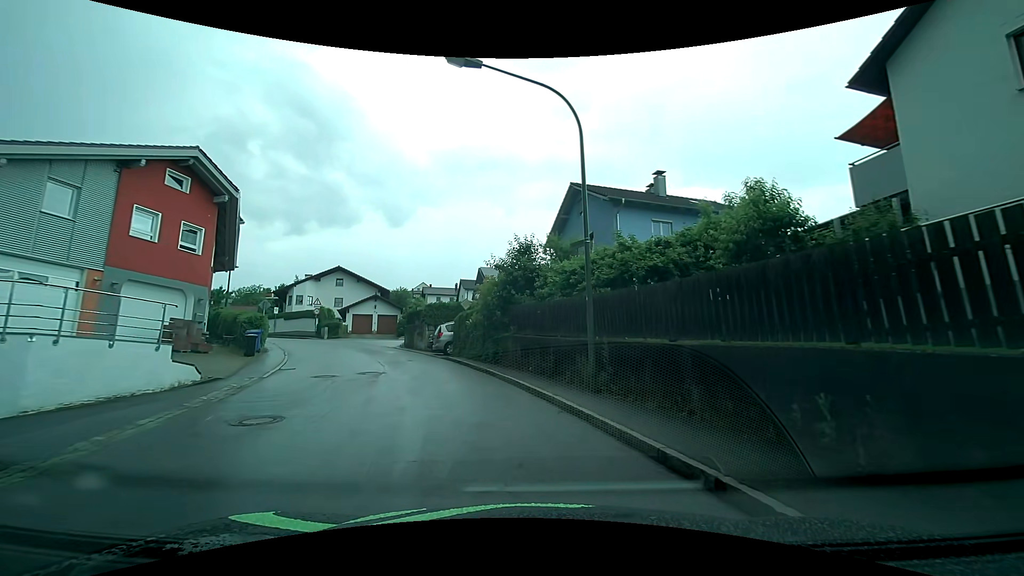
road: residential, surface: asphalt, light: Day
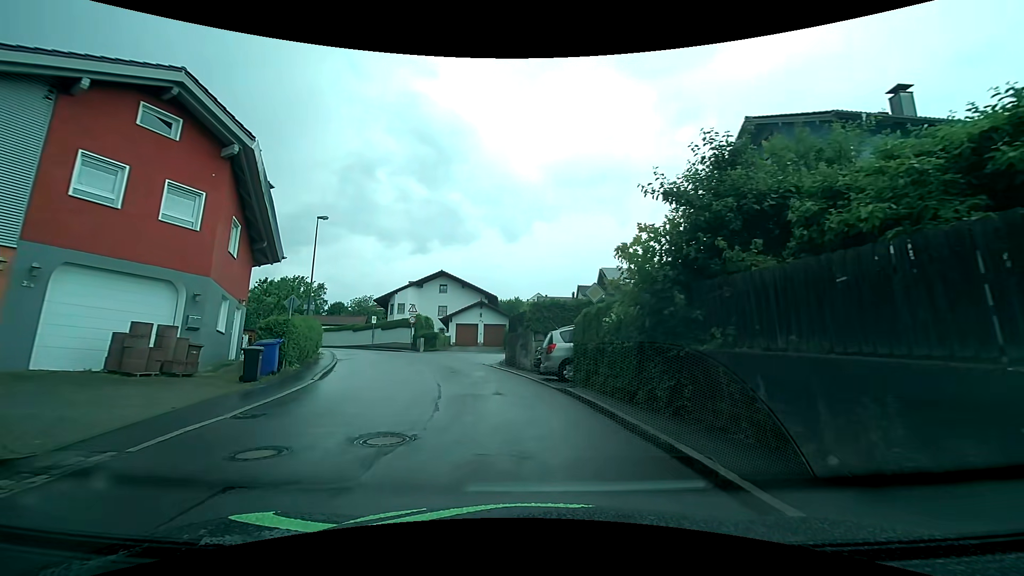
(-1.3, +9.9) m; -15°
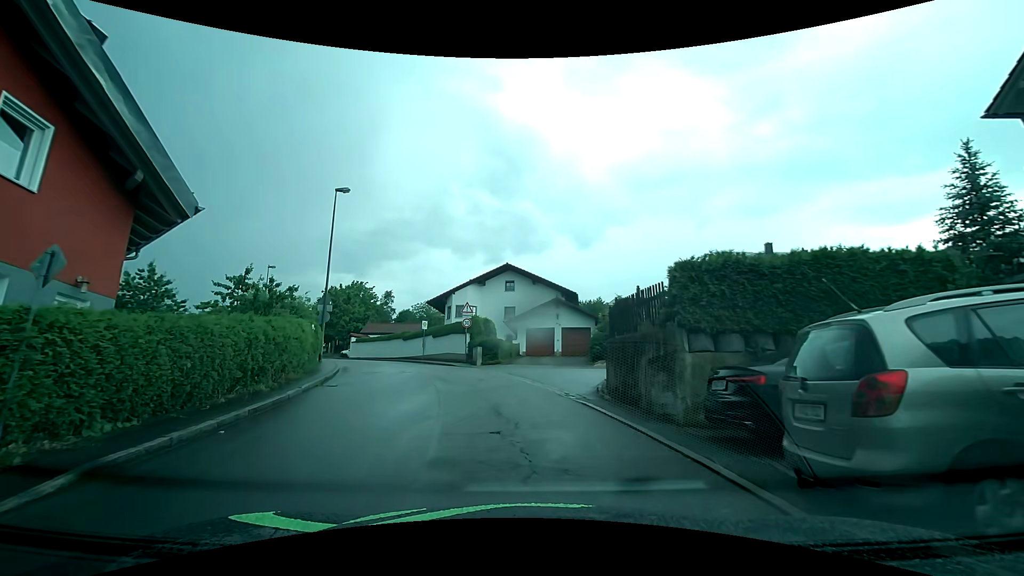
(-0.8, +11.3) m; -8°
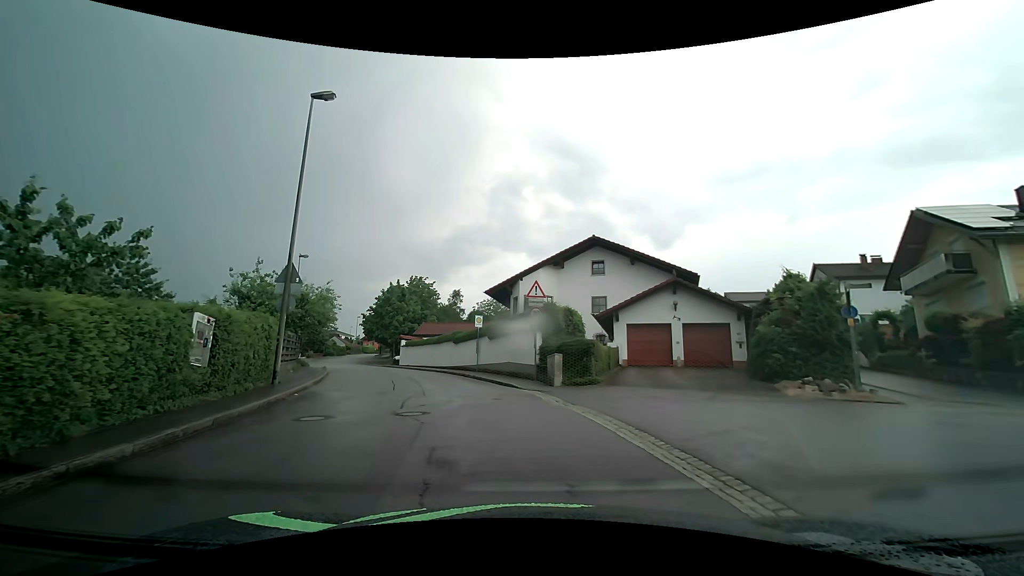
(-1.1, +12.9) m; -9°
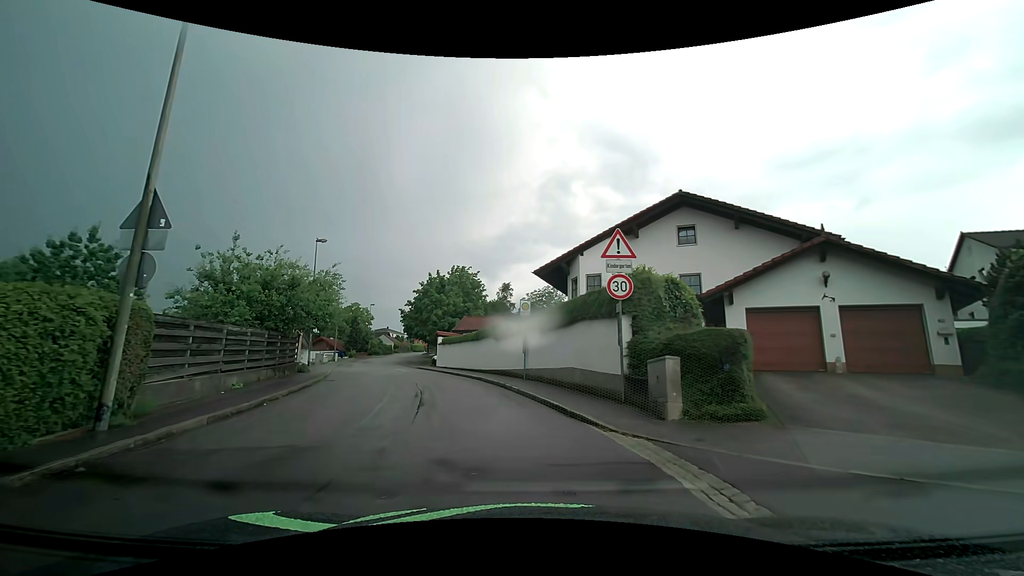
(-0.5, +8.4) m; -7°
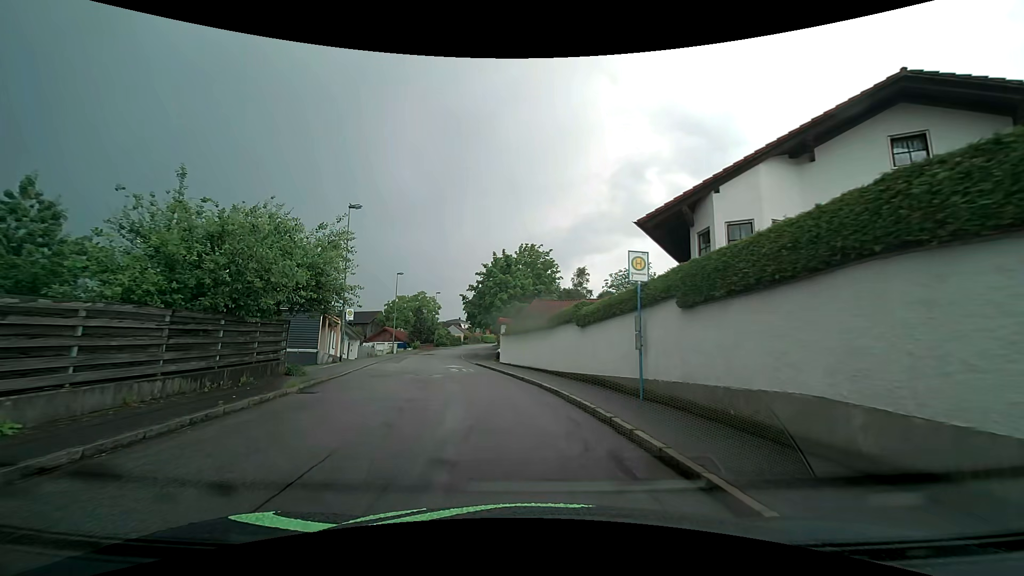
(-0.6, +9.2) m; -8°
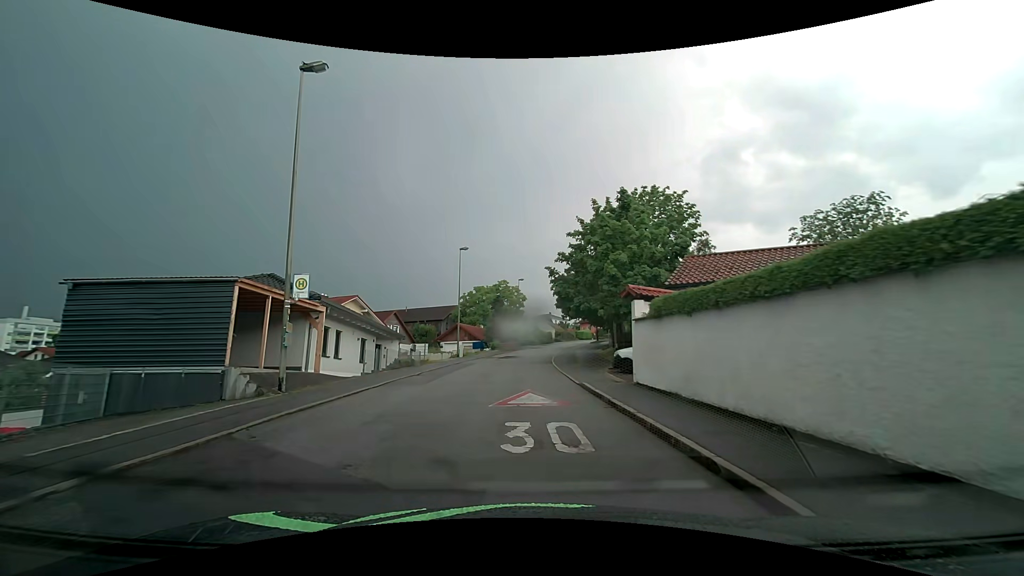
(-1.9, +17.8) m; -11°
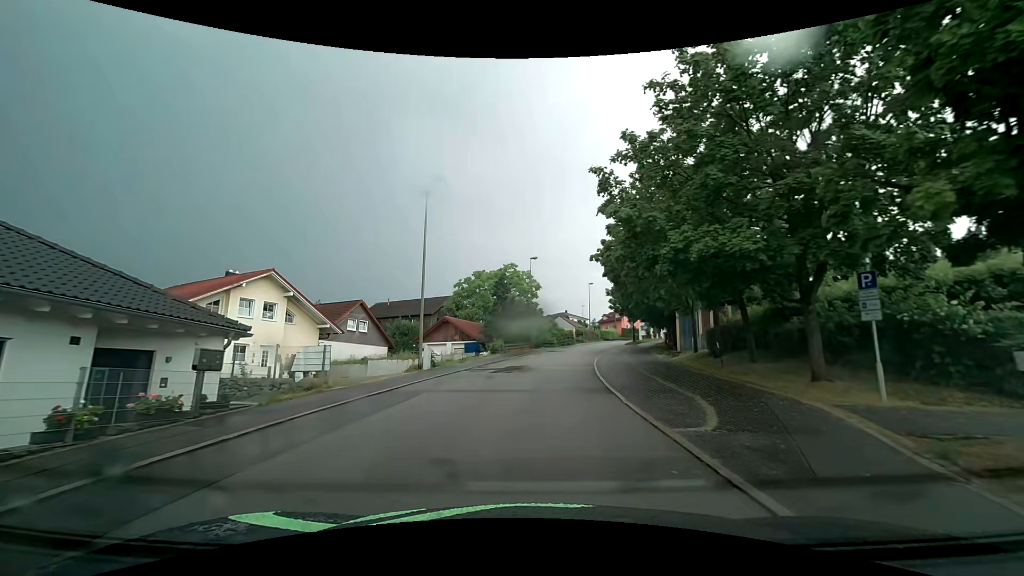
(-0.4, +19.8) m; -2°
(0, +10) (+1, +20) (+2, +30) (+4, +40) (+6, +50) (+8, +59) (+11, +69) (+15, +78) (+18, +88) (+22, +97) m
